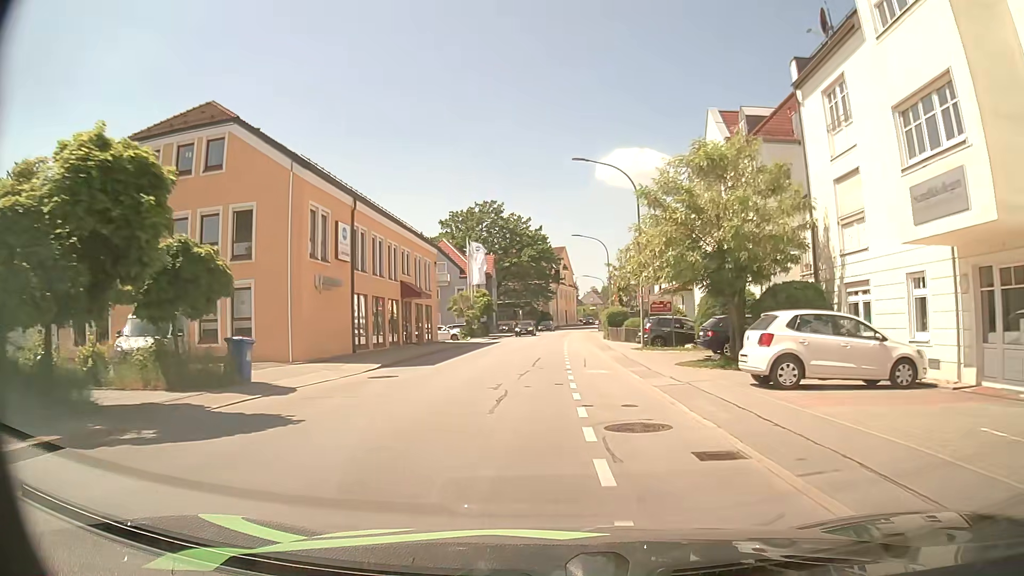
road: tertiary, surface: asphalt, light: Day
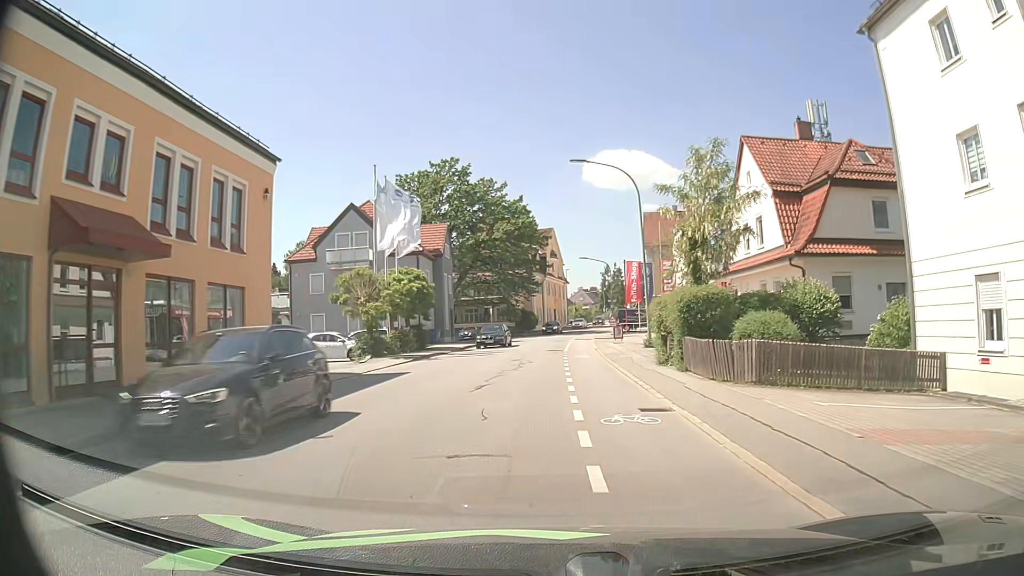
(+0.4, +28.6) m; +1°
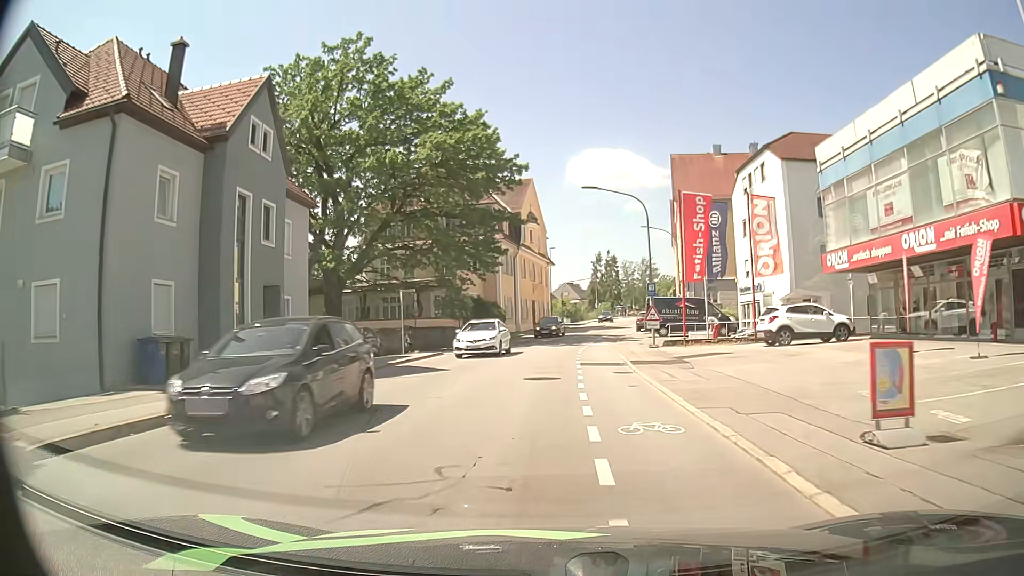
(+0.5, +34.0) m; +2°
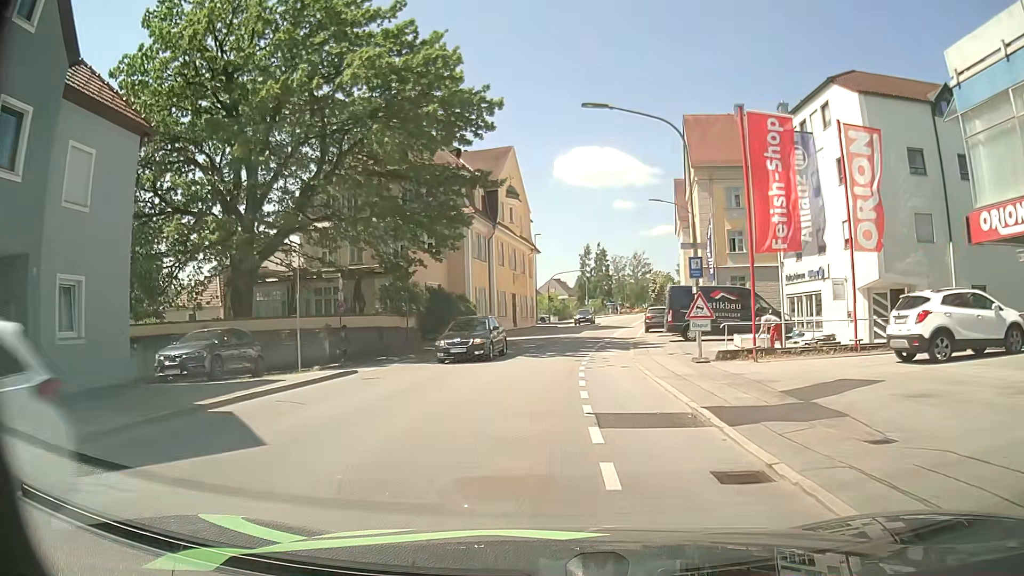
(+0.1, +12.2) m; +1°
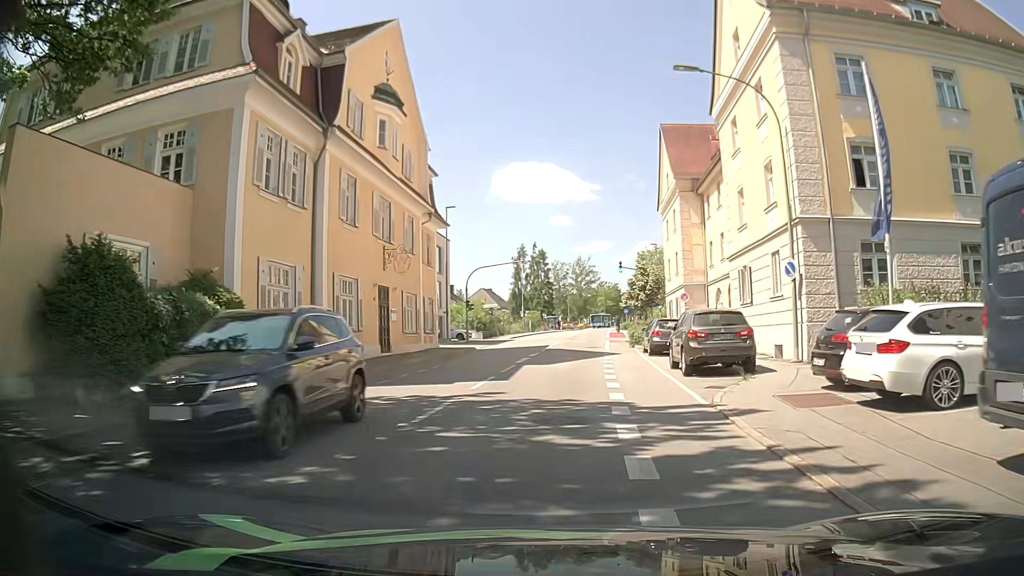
(+1.1, +26.5) m; +5°
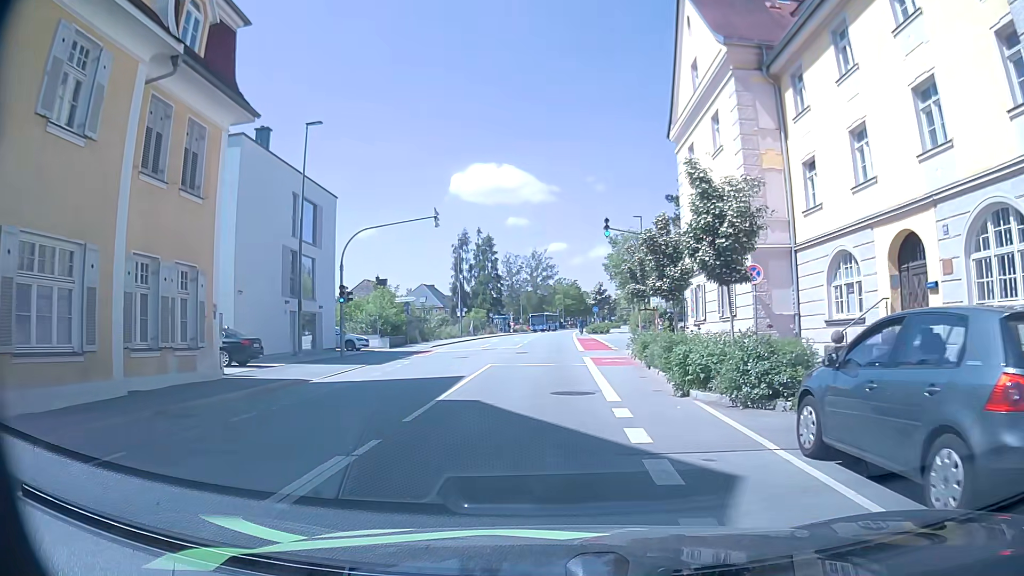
(+0.9, +22.4) m; +4°
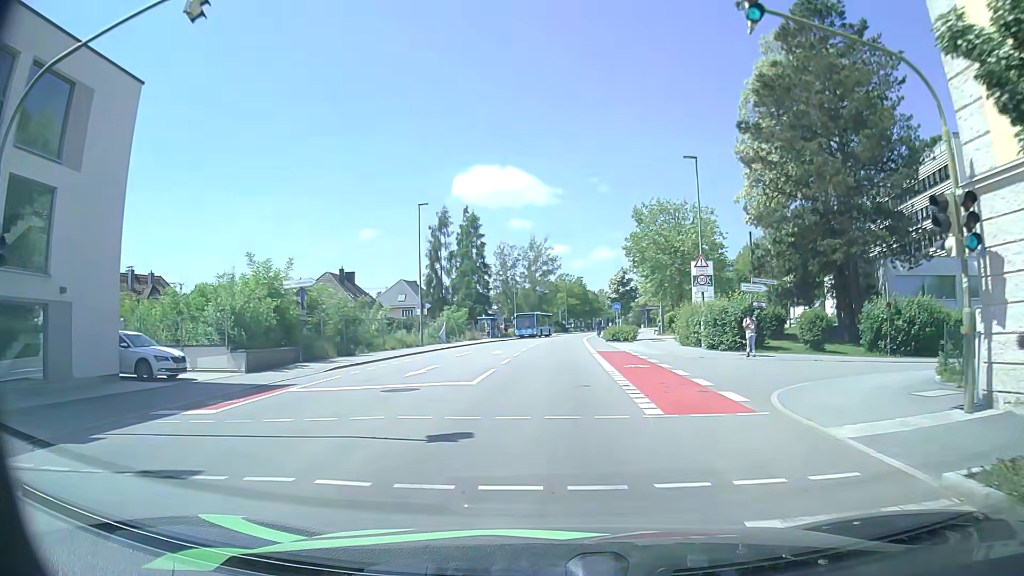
(+0.1, +22.1) m; 0°
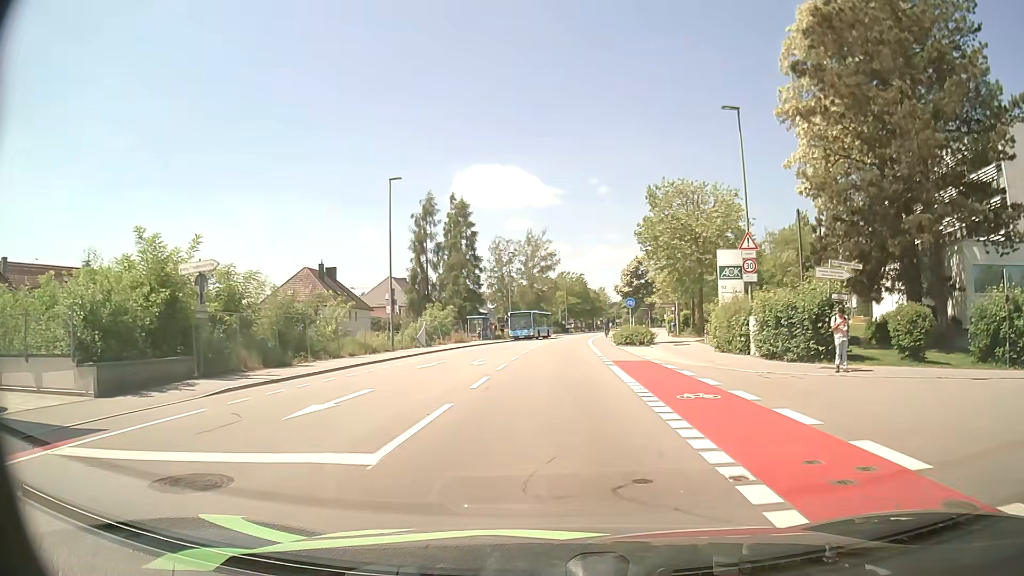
(0.0, +8.9) m; 0°
(0, +10) (0, +20) (+1, +30) (+1, +40) (+2, +50) (+2, +60) (+4, +70) (+5, +80) (+7, +90) (+8, +99) m
